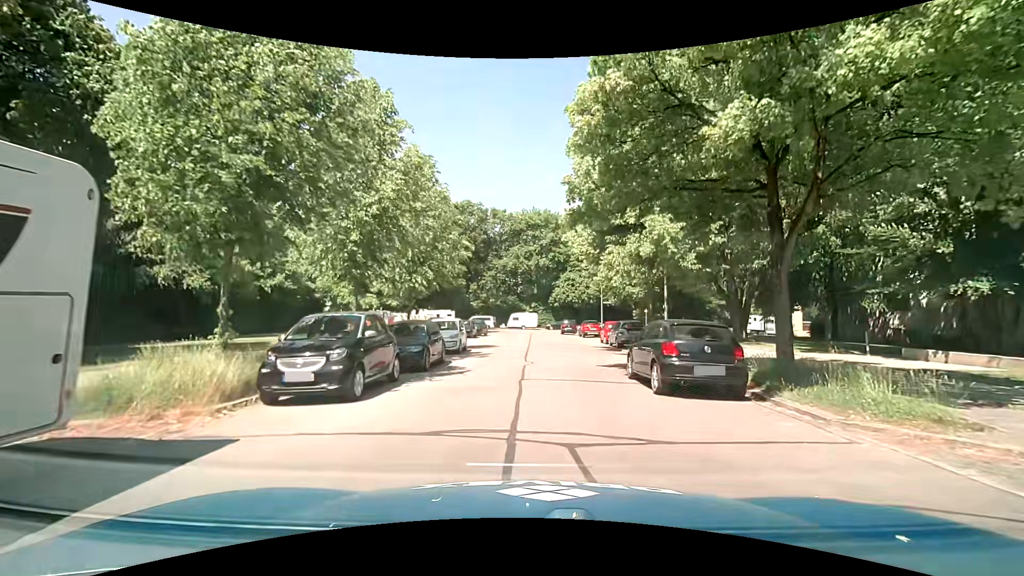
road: residential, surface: asphalt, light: Day
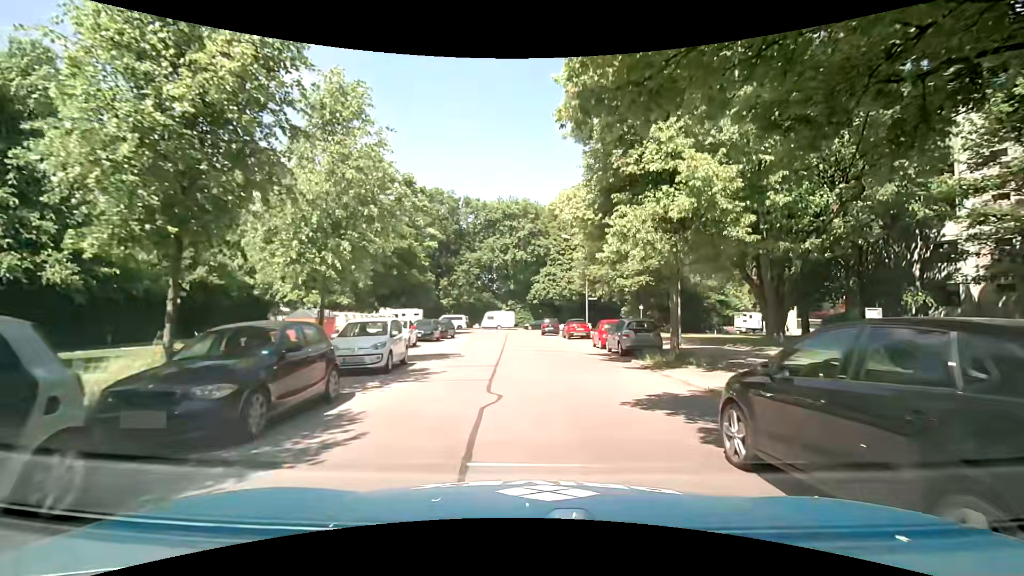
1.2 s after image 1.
(+0.1, +7.5) m; +1°
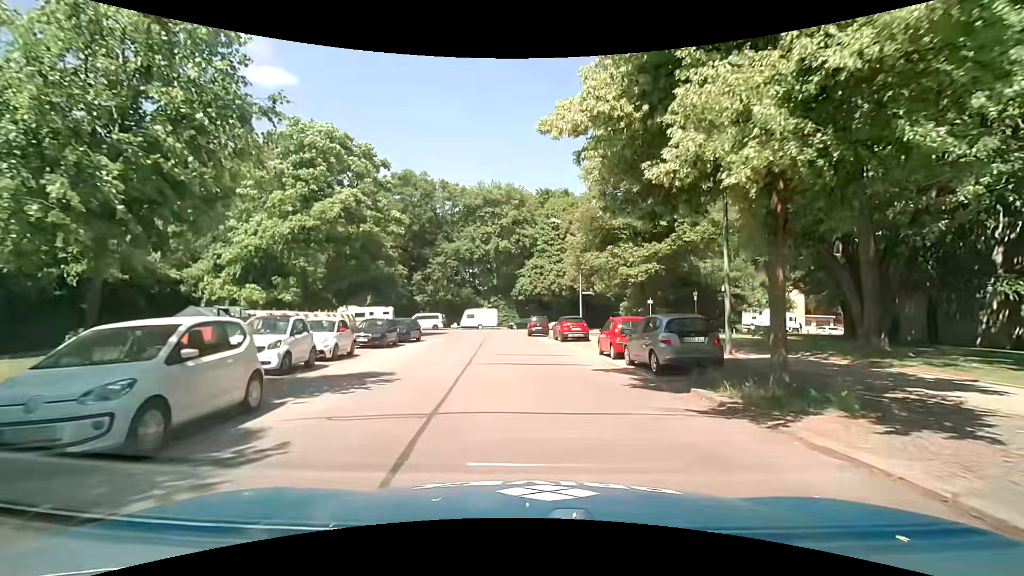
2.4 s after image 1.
(+0.3, +7.8) m; +2°
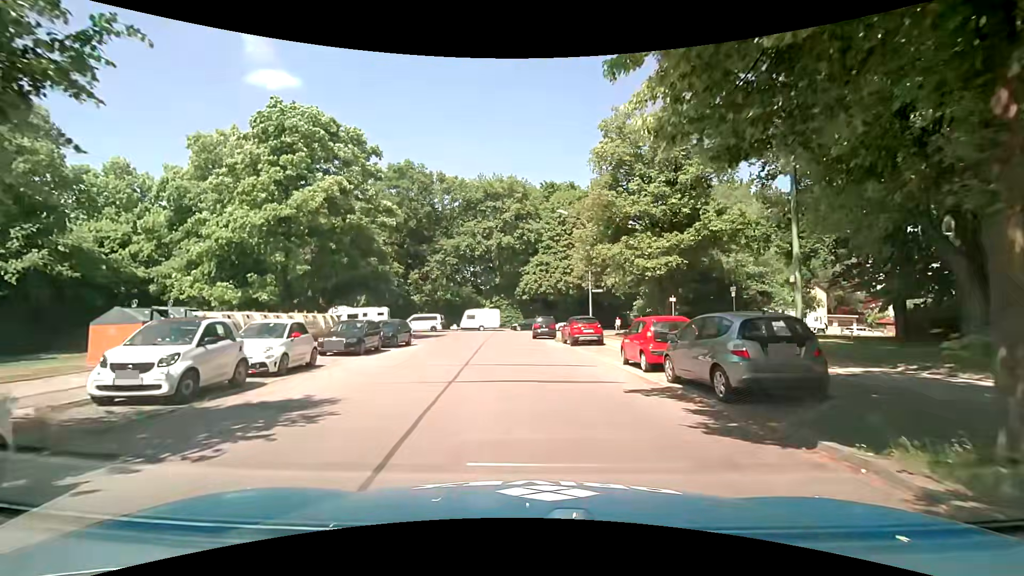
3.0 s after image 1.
(+0.1, +4.1) m; 0°
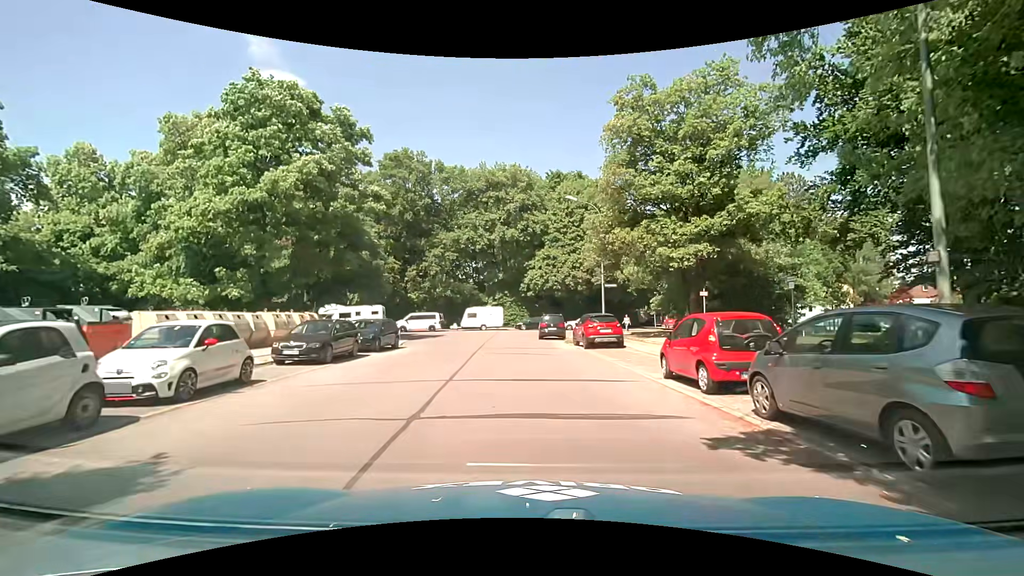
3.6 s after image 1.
(0.0, +4.1) m; -1°
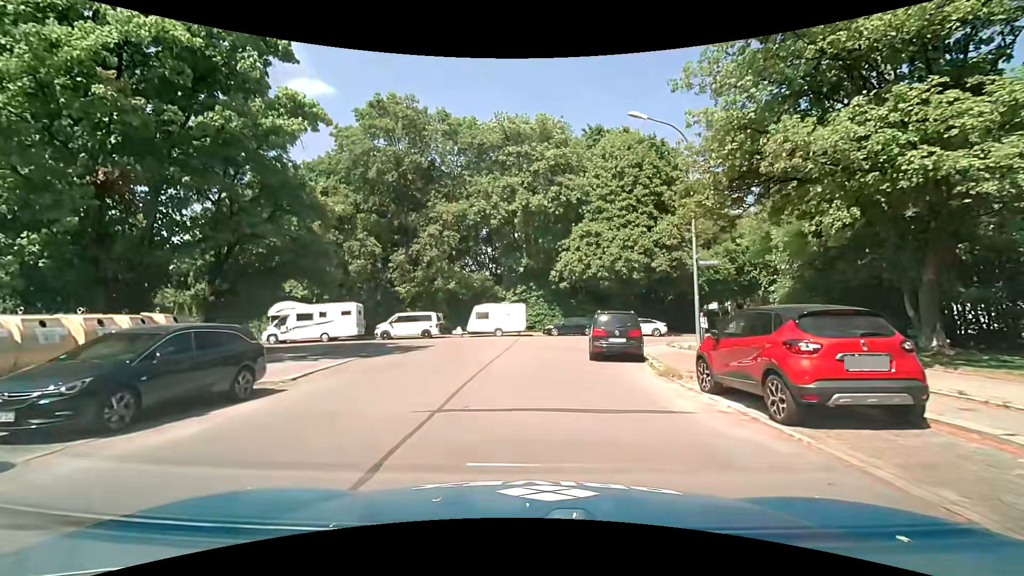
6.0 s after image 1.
(-0.1, +15.4) m; -2°
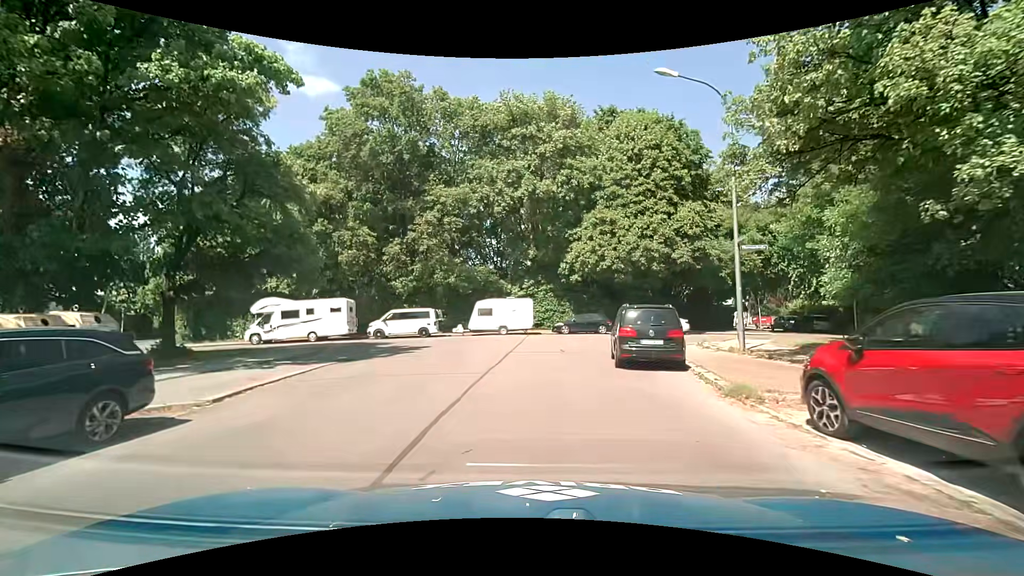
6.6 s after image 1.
(0.0, +3.5) m; 0°
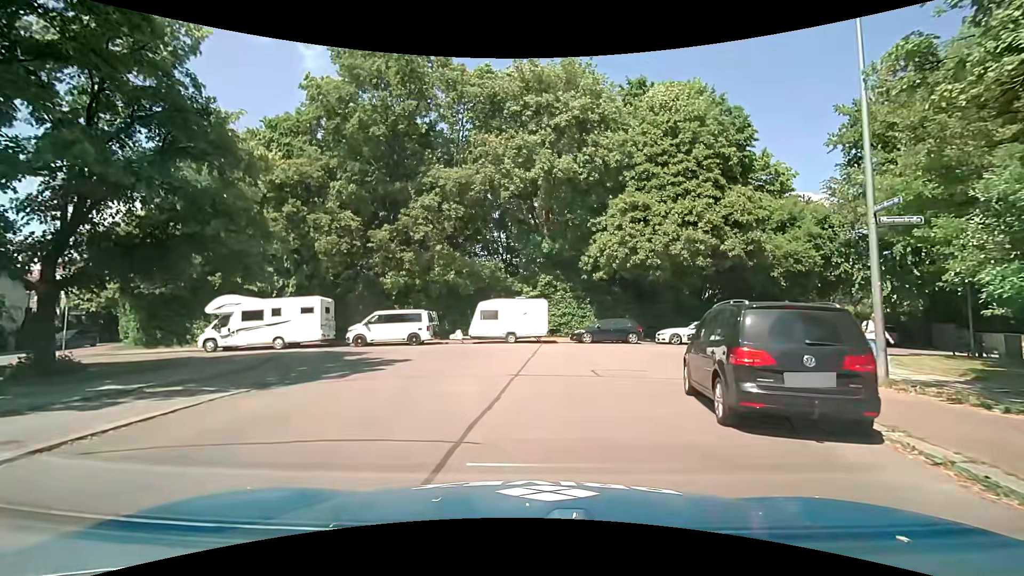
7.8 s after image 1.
(-0.2, +6.2) m; -3°
(0, +10) (-1, +20) (-8, +26) (-18, +27) (-28, +27) (-38, +28) (-48, +27) (-58, +27) (-68, +25) (-78, +25) m
